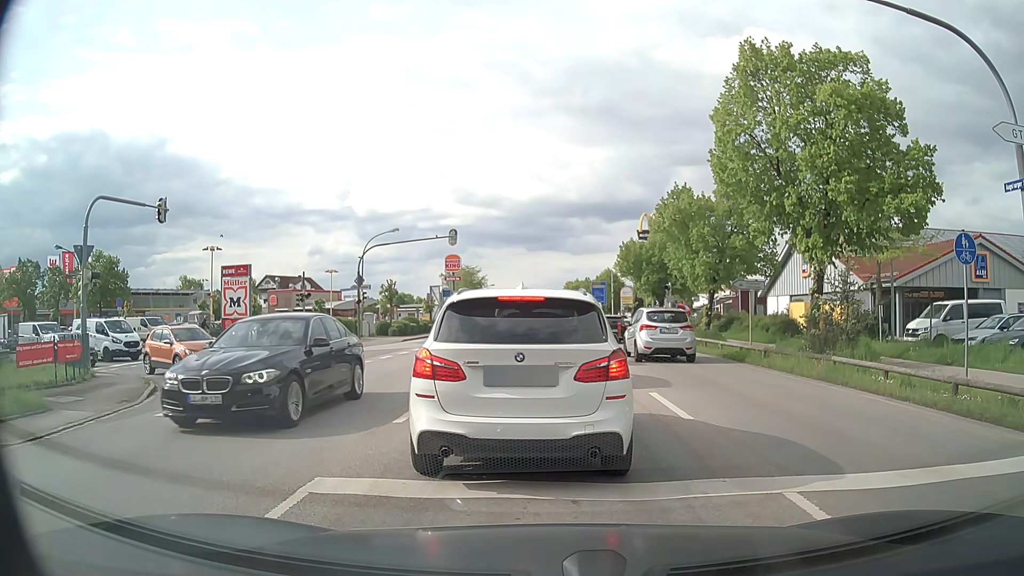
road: secondary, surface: asphalt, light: Day
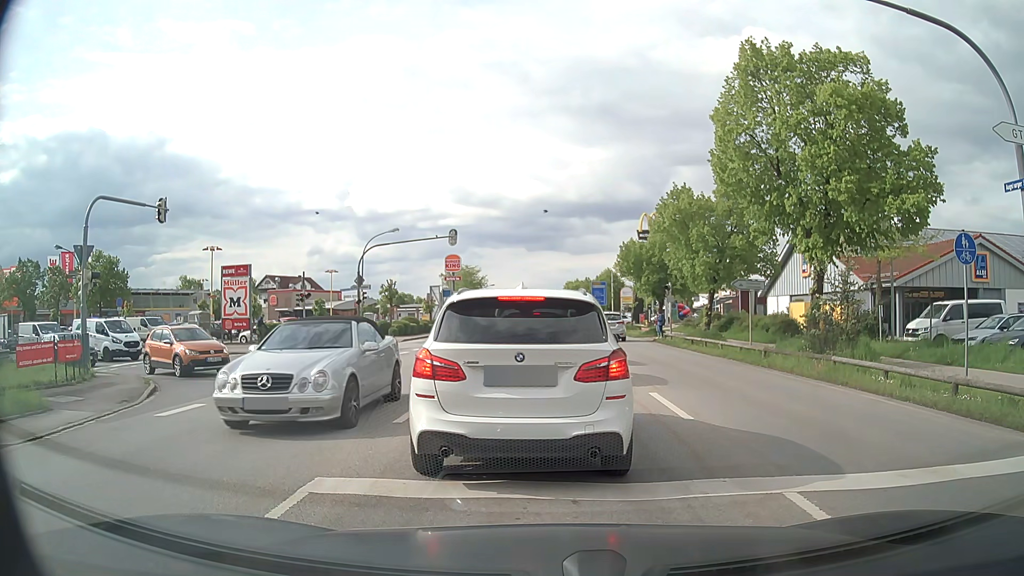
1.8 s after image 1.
(0.0, 0.0) m; 0°
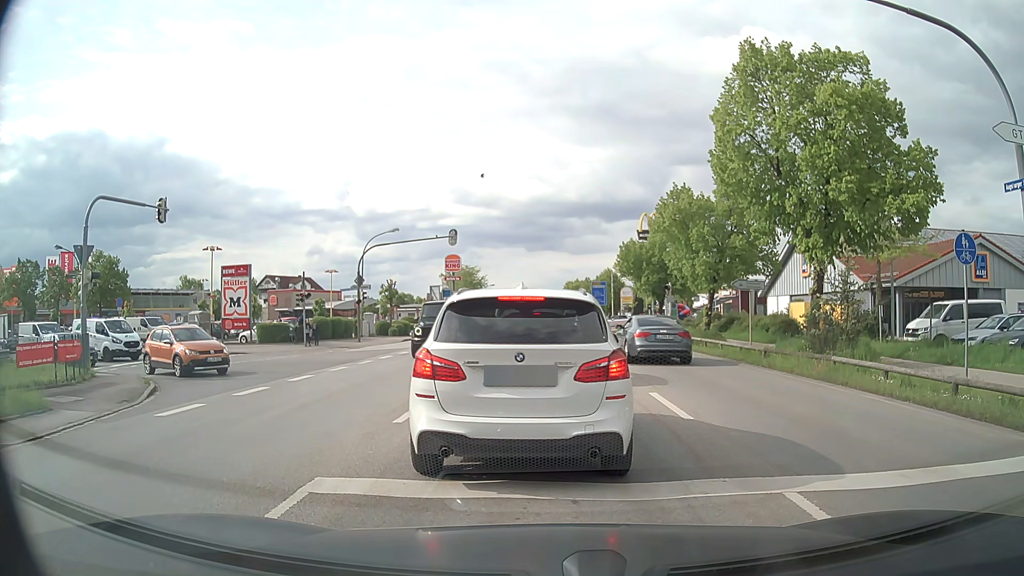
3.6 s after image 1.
(0.0, 0.0) m; 0°
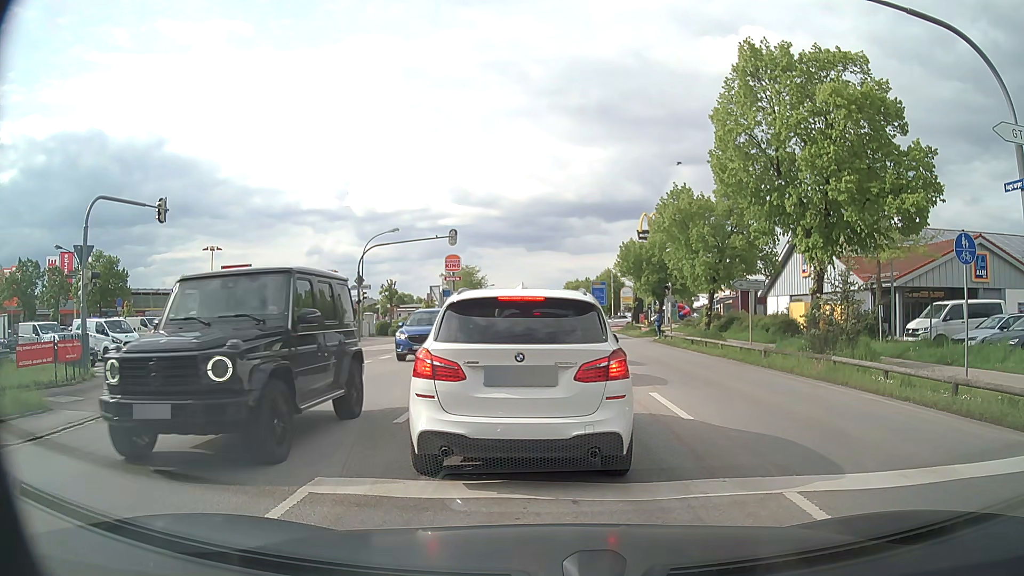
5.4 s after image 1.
(0.0, 0.0) m; 0°
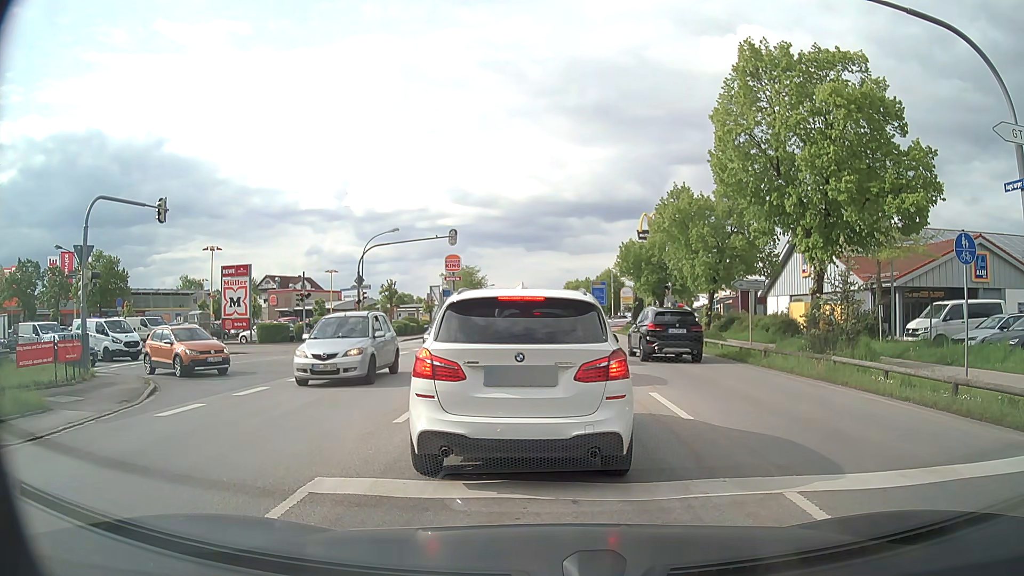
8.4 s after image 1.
(0.0, 0.0) m; 0°
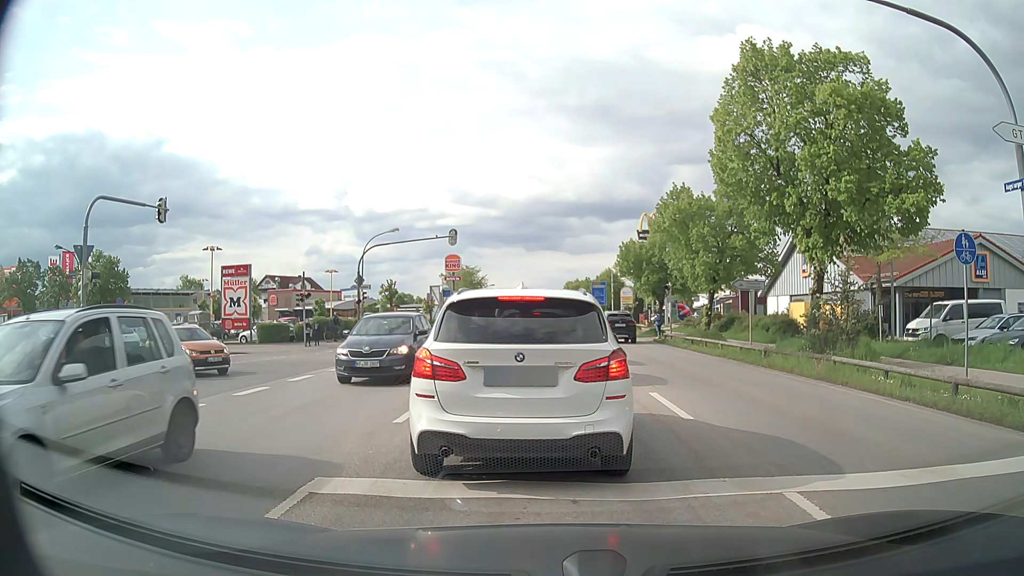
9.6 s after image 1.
(0.0, 0.0) m; 0°
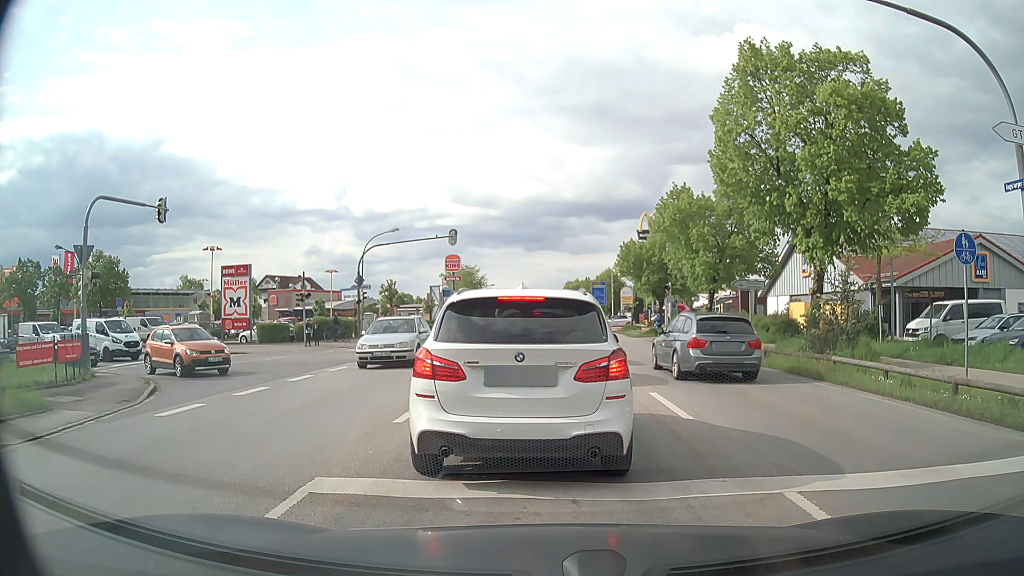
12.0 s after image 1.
(0.0, 0.0) m; 0°
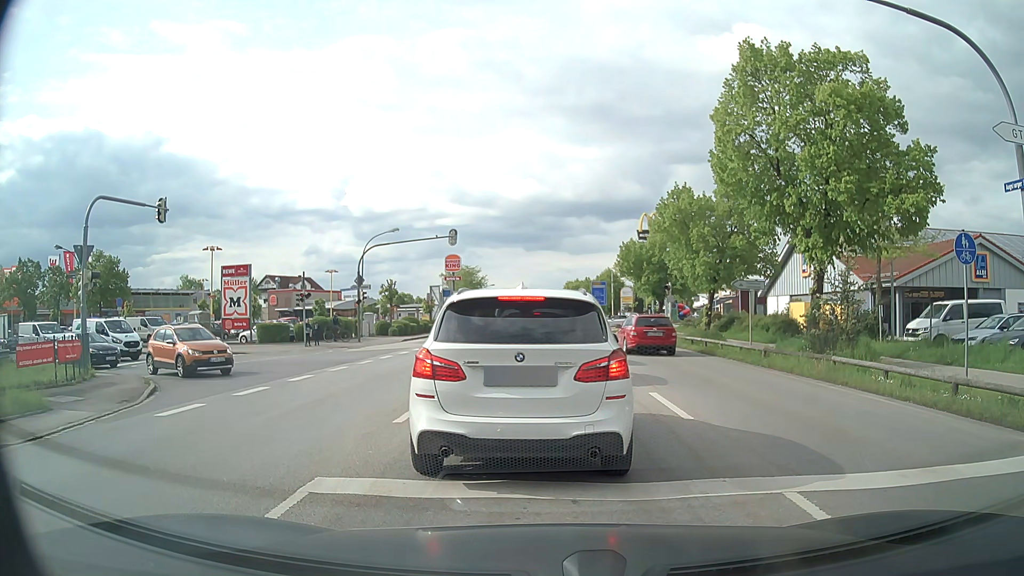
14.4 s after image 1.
(0.0, 0.0) m; 0°
